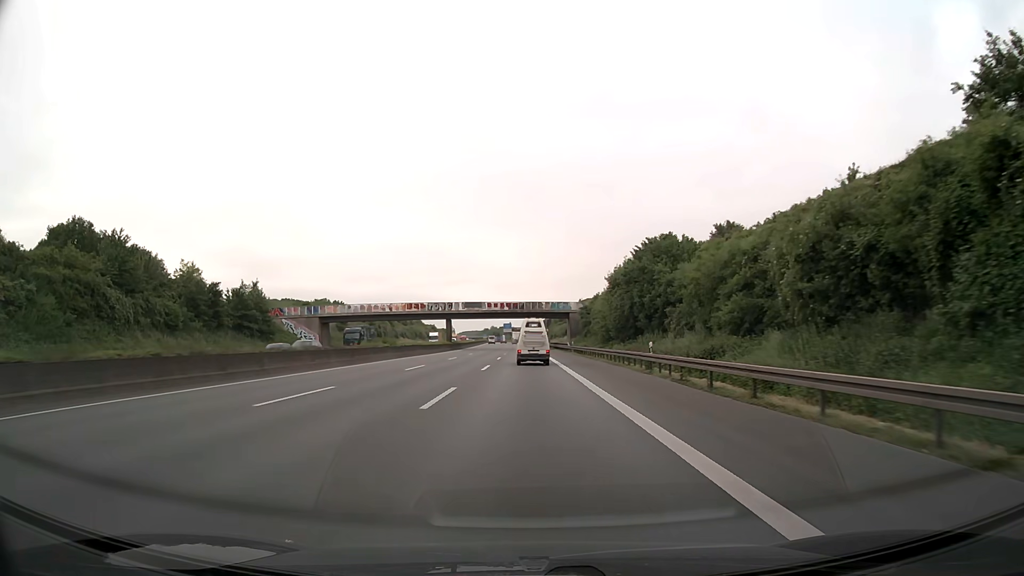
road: motorway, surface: asphalt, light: Day
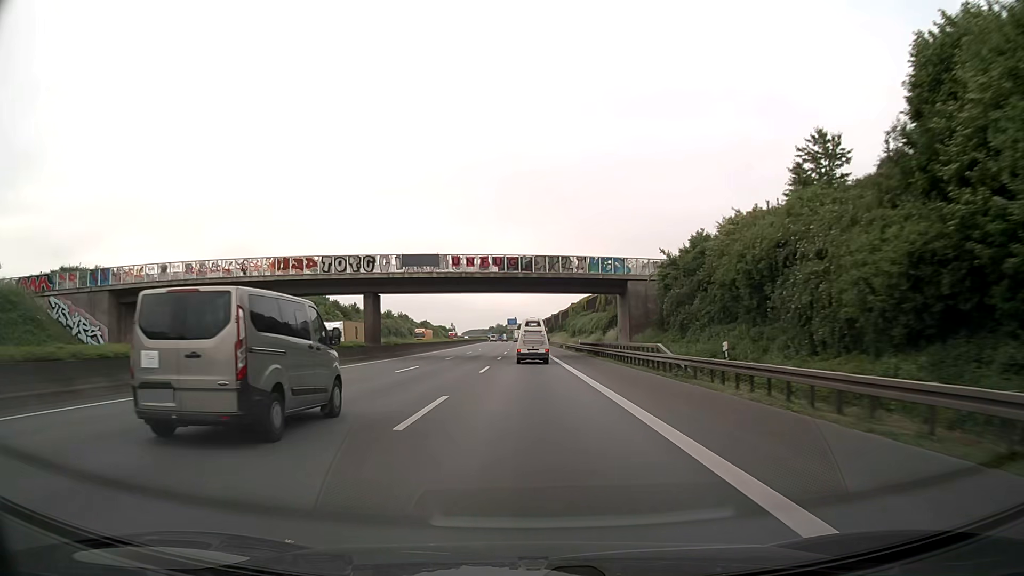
(-0.2, +57.5) m; -1°
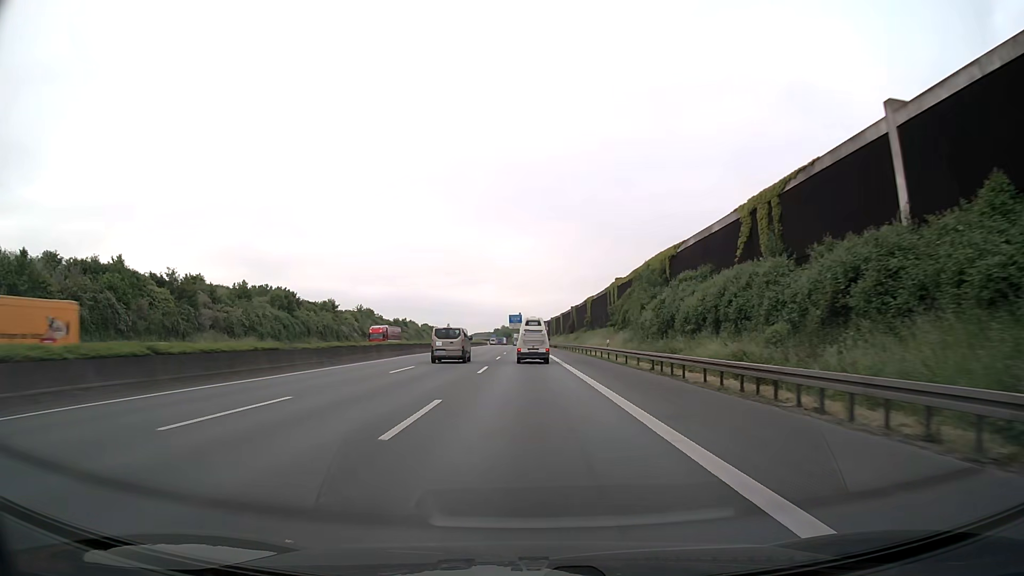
(-0.4, +73.0) m; -1°
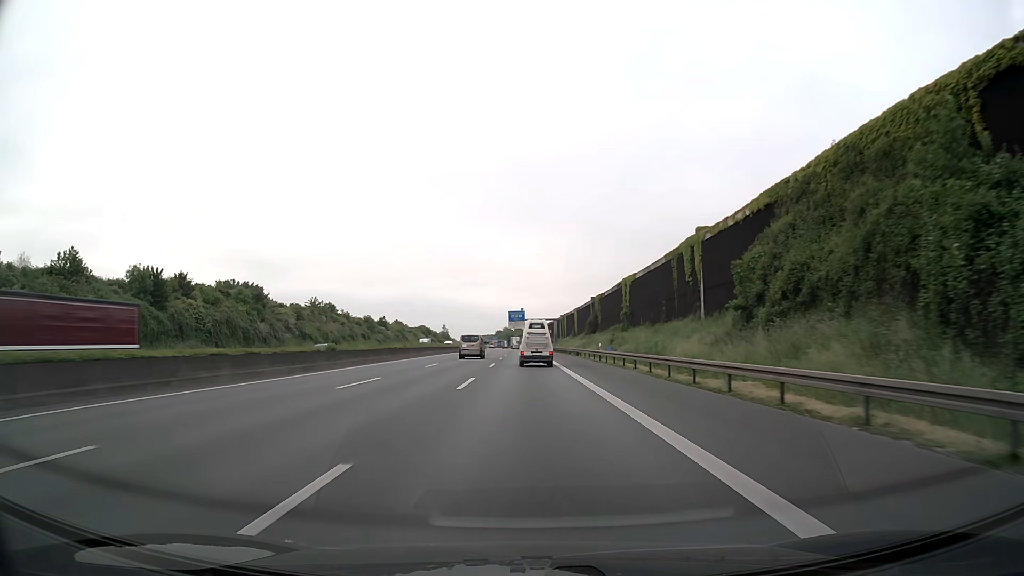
(-0.2, +43.9) m; 0°
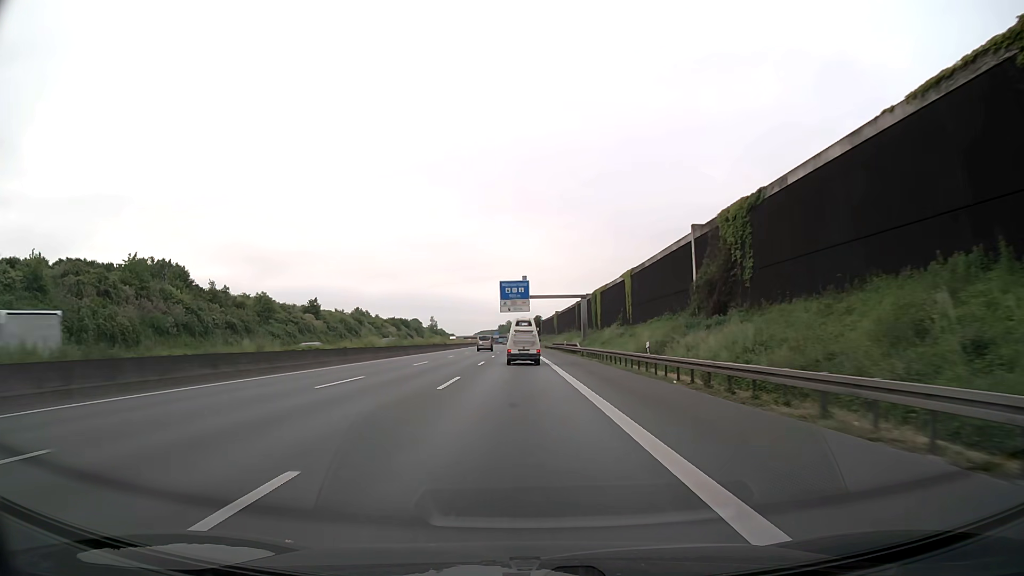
(-0.3, +72.9) m; 0°
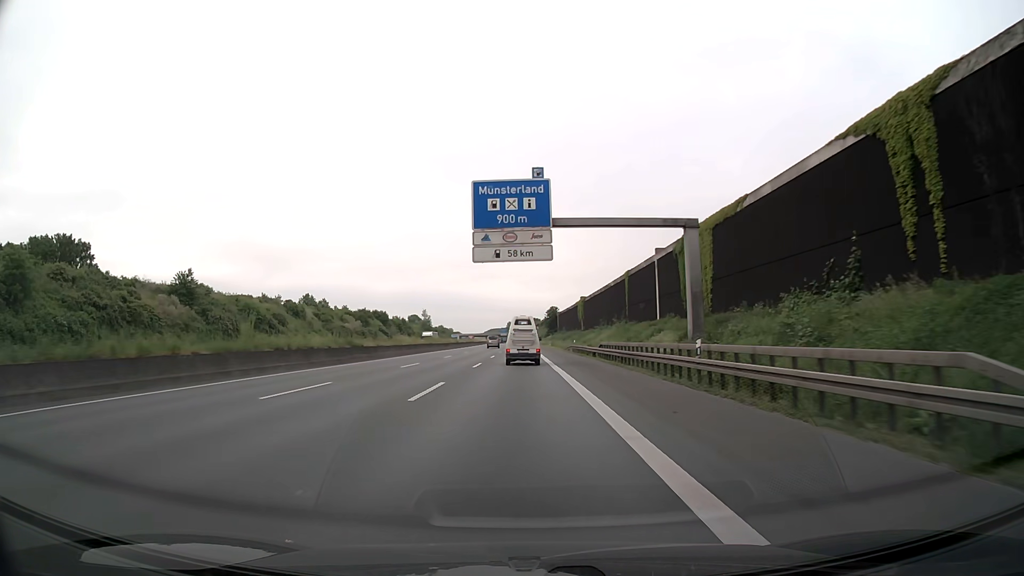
(-0.5, +58.1) m; -1°
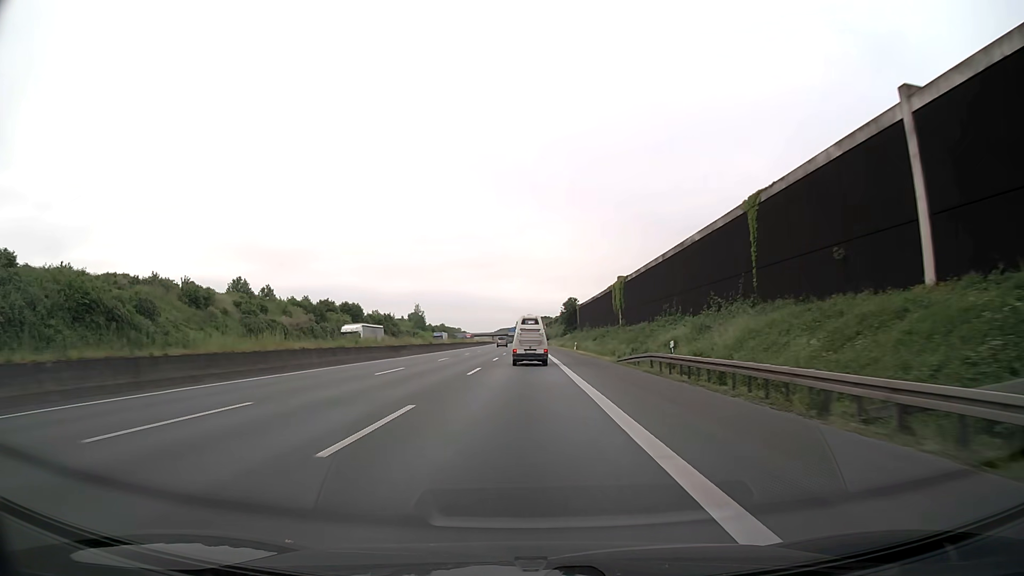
(-0.3, +43.1) m; -1°
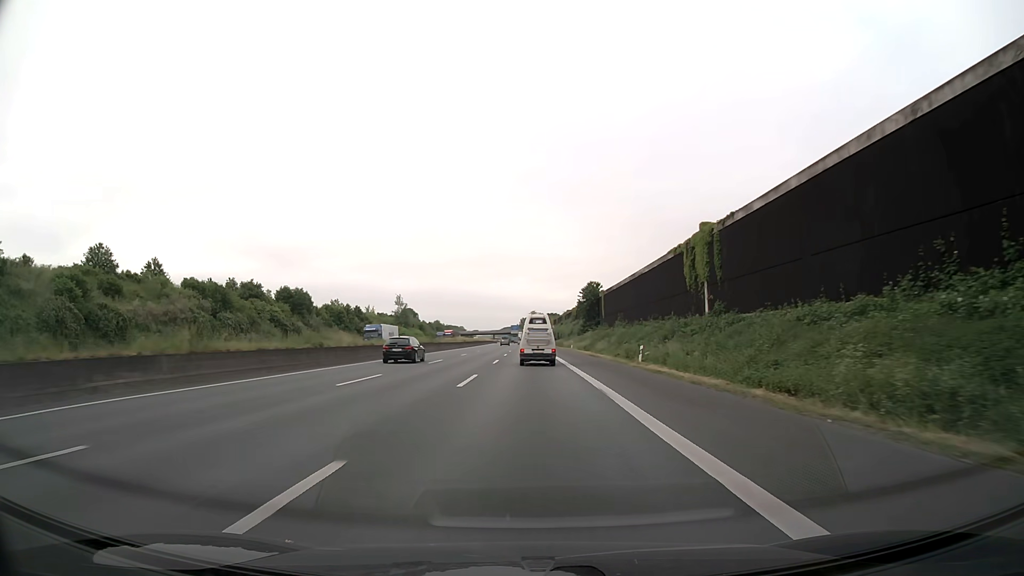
(-0.2, +42.6) m; 0°
(0, +10) (0, +20) (0, +30) (0, +40) (0, +50) (0, +60) (0, +70) (0, +80) (0, +90) (0, +100) m
